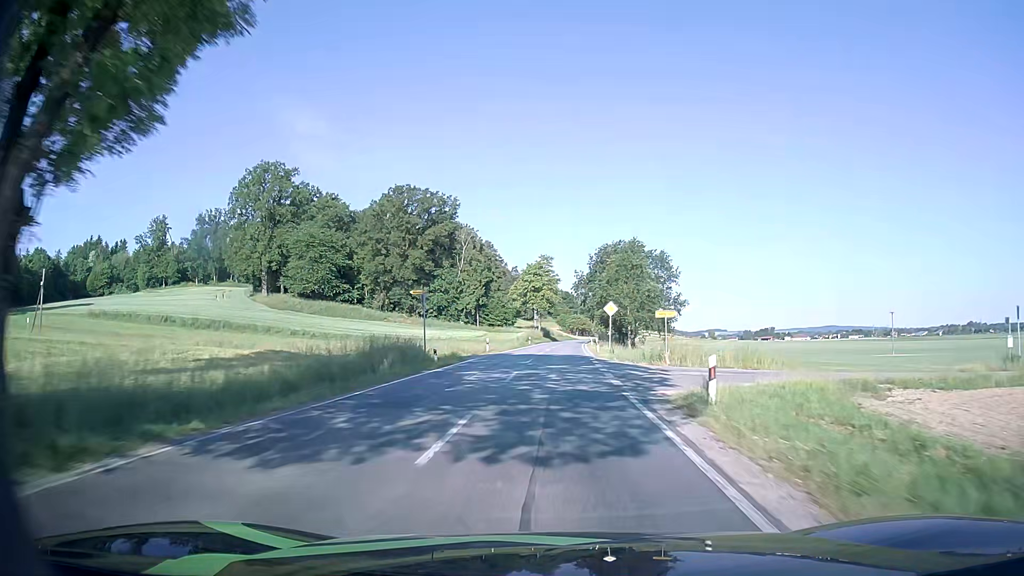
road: secondary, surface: asphalt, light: Day
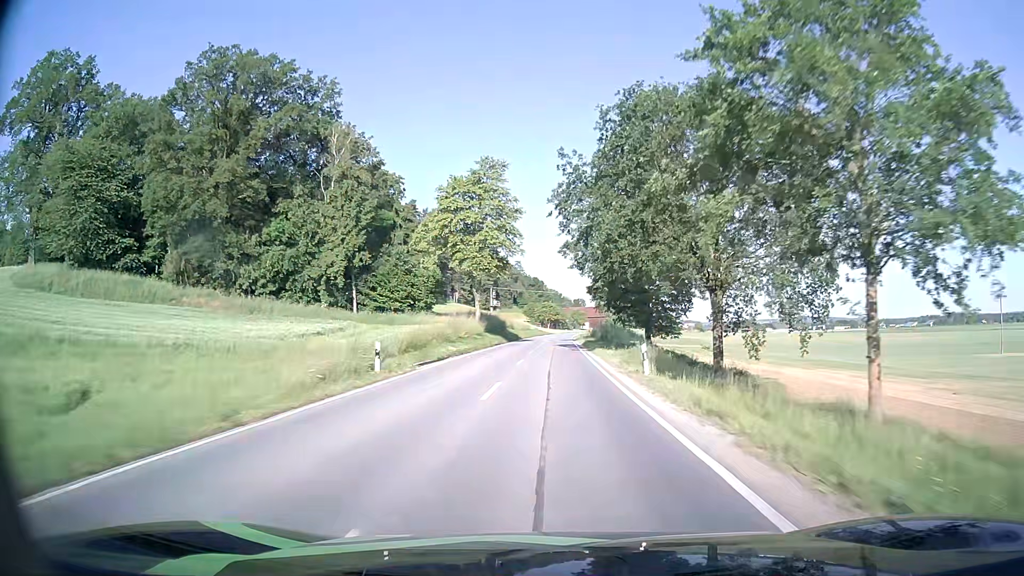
(+1.3, +63.5) m; +2°
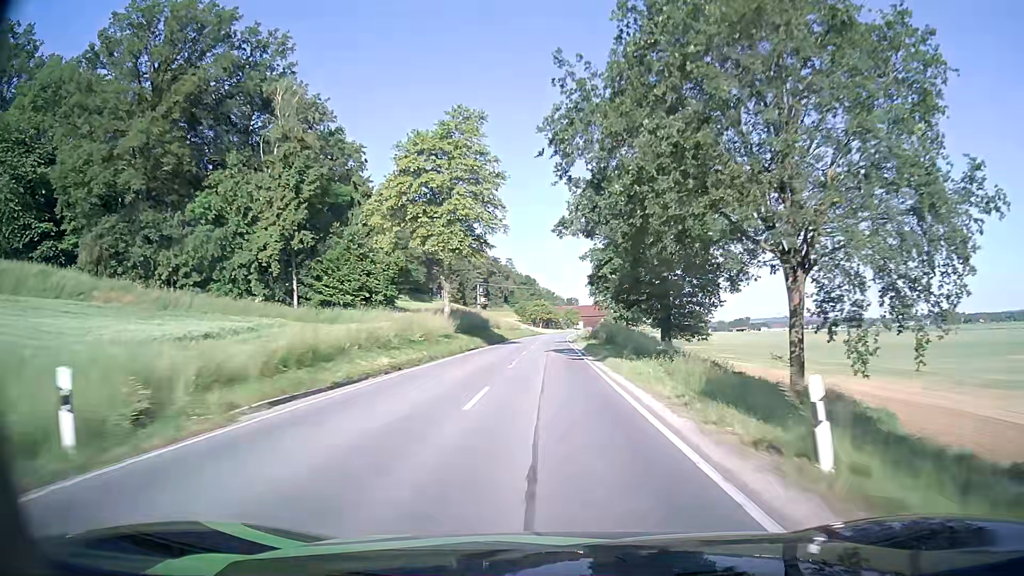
(+0.1, +13.0) m; +1°
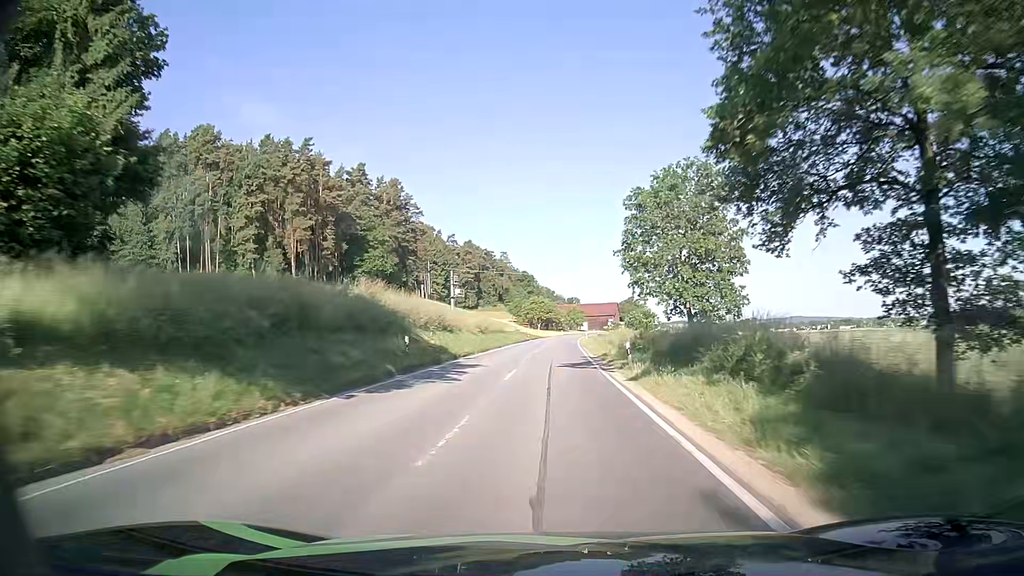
(-0.1, +38.9) m; 0°
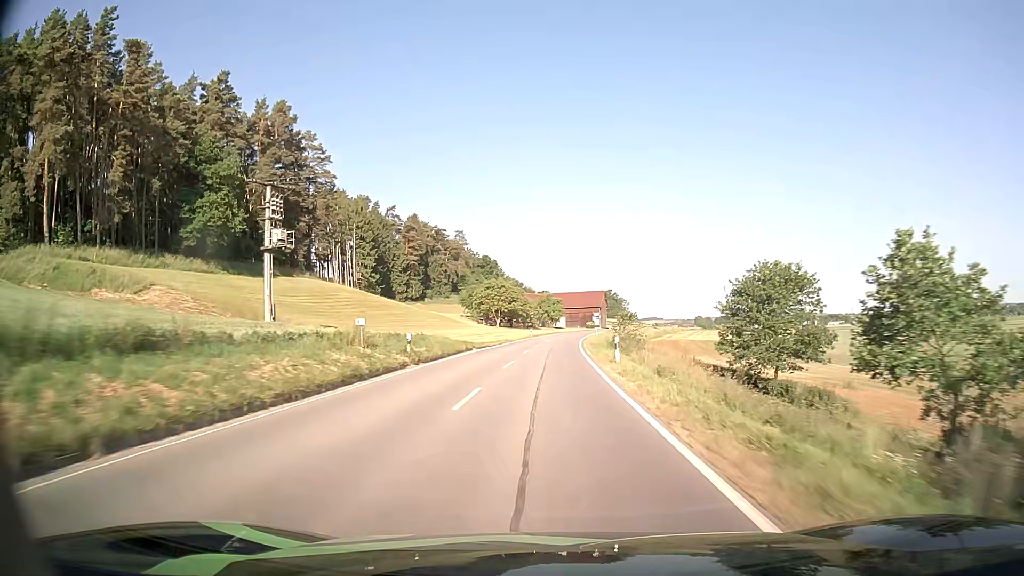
(+1.4, +63.8) m; +3°
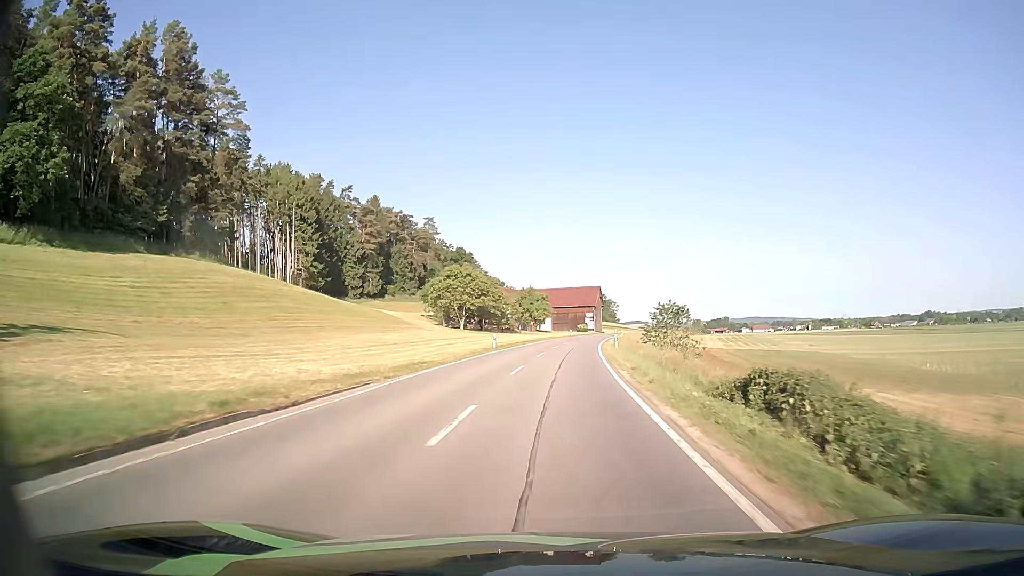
(+0.3, +36.8) m; +1°
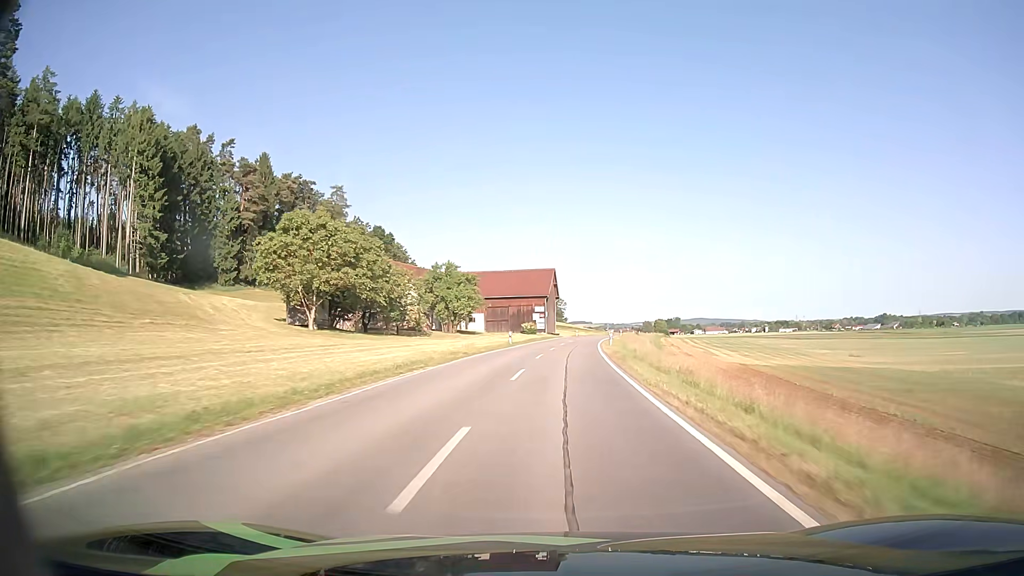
(+1.7, +48.7) m; +4°
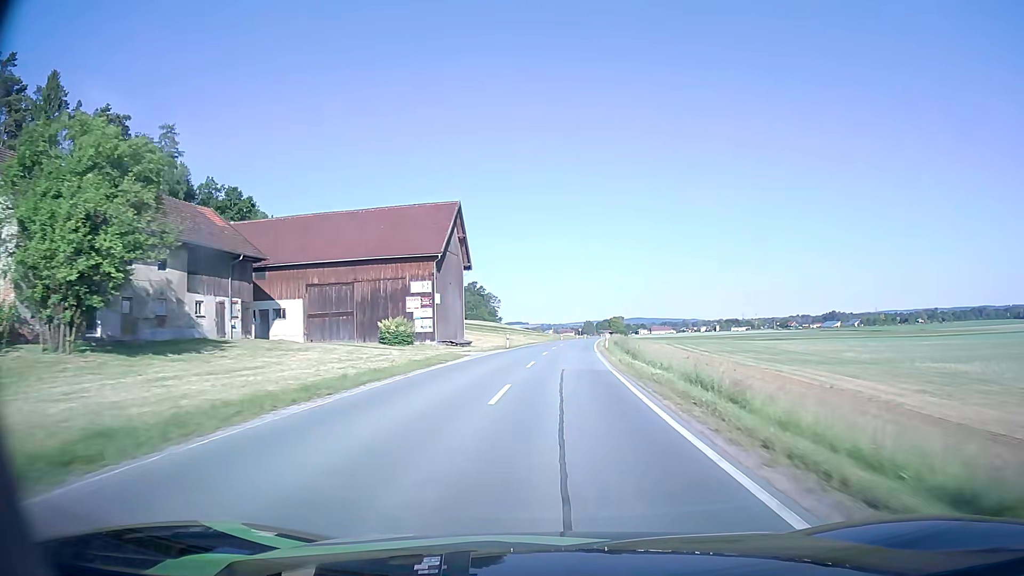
(+3.3, +62.5) m; +6°
(0, +10) (0, +20) (+1, +30) (+1, +40) (+2, +50) (+2, +60) (+3, +70) (+4, +80) (+5, +90) (+6, +100) m
